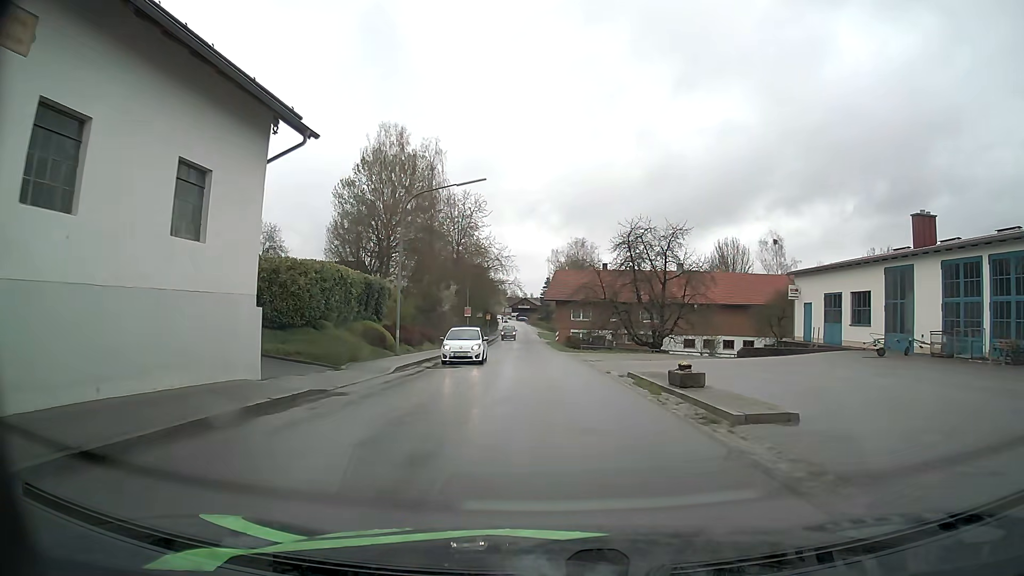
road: secondary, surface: asphalt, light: Day
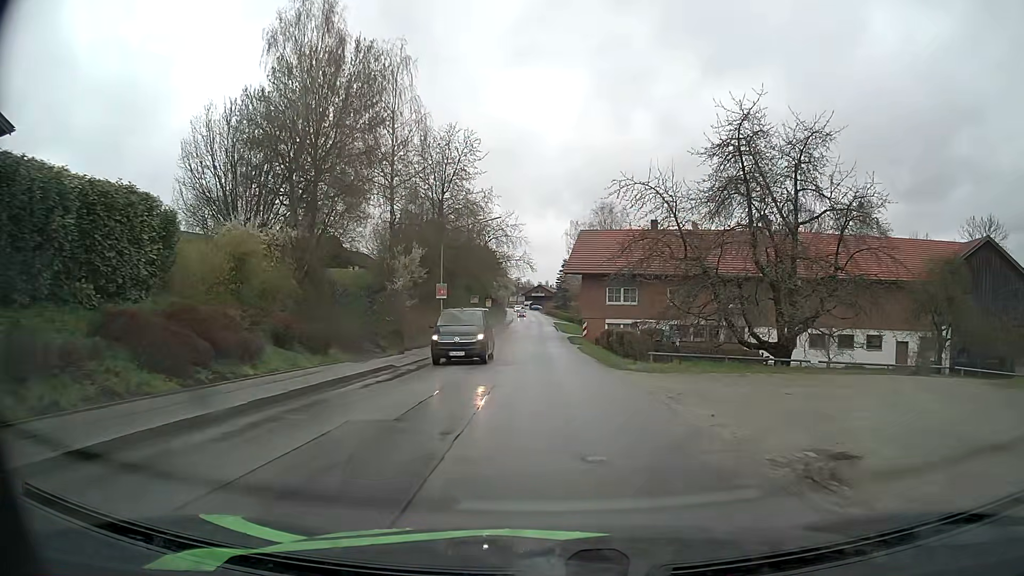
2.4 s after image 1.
(-0.5, +25.6) m; -1°
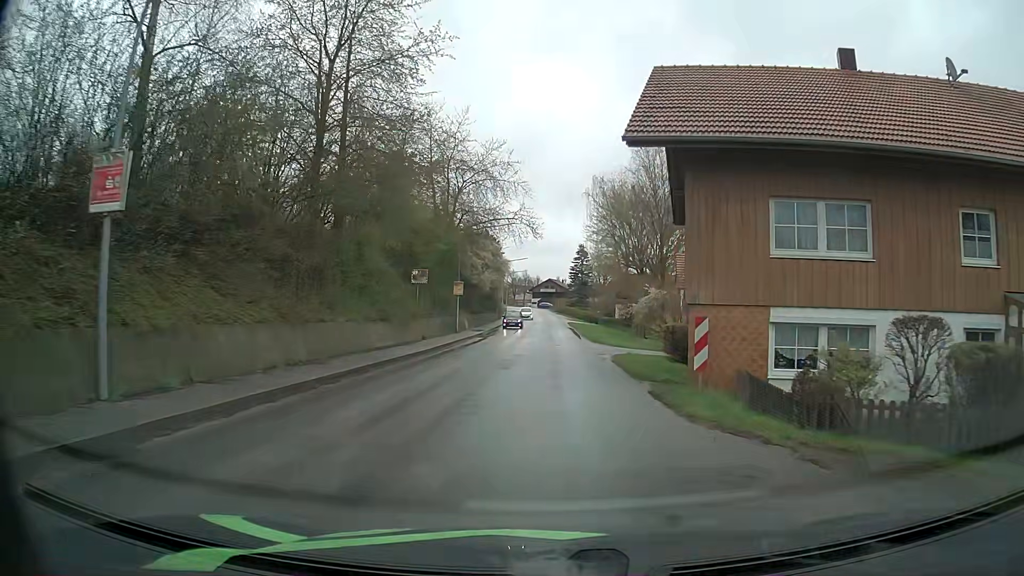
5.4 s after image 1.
(-0.3, +33.4) m; -1°
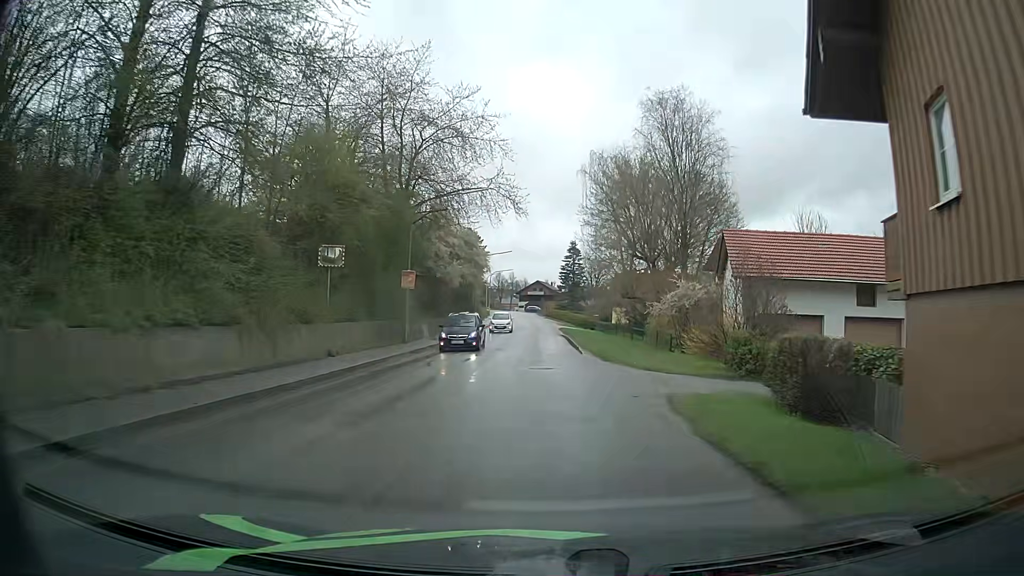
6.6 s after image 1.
(+0.2, +13.3) m; +1°
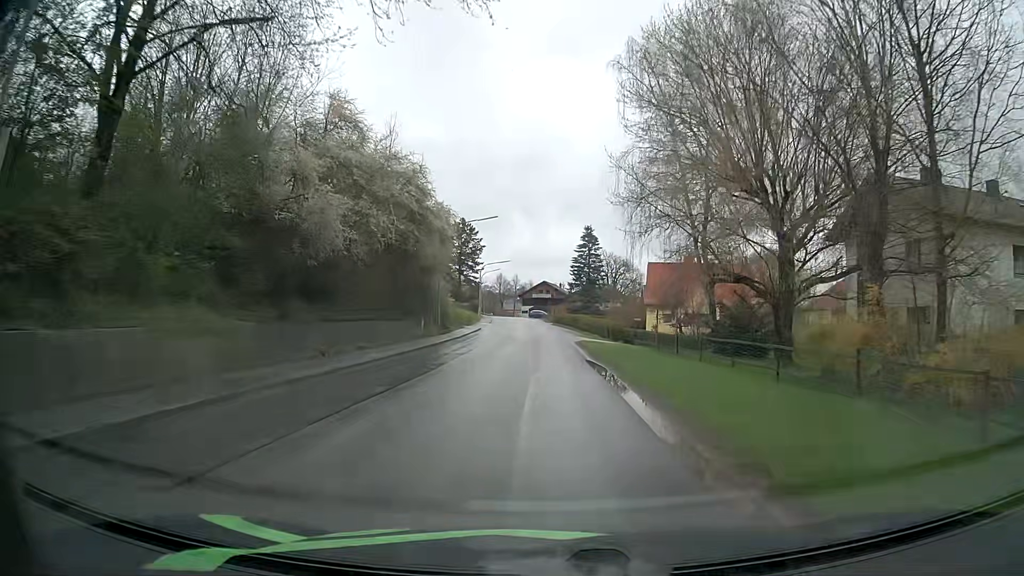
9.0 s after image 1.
(+0.3, +27.0) m; 0°
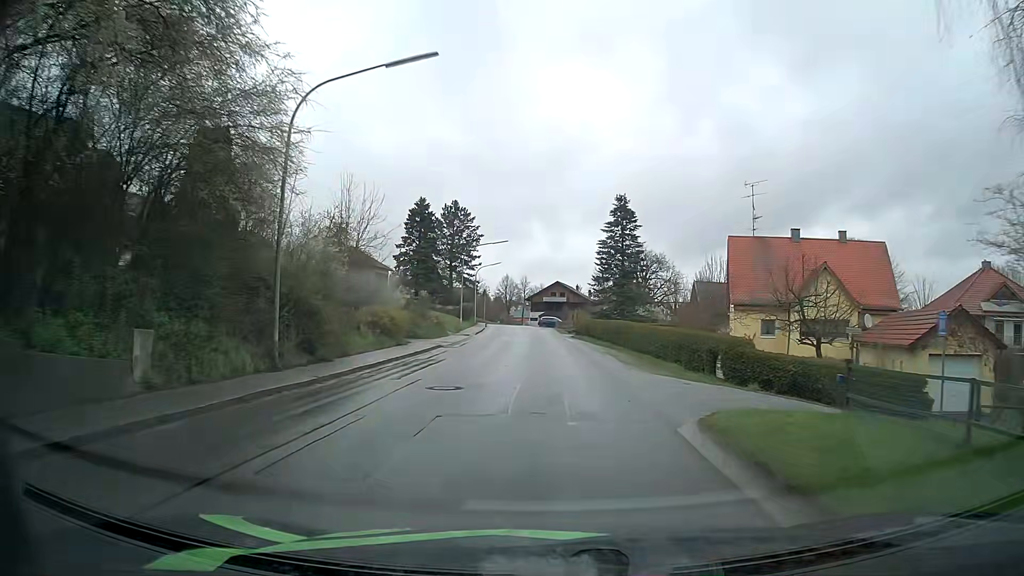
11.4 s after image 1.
(-0.3, +28.4) m; -1°
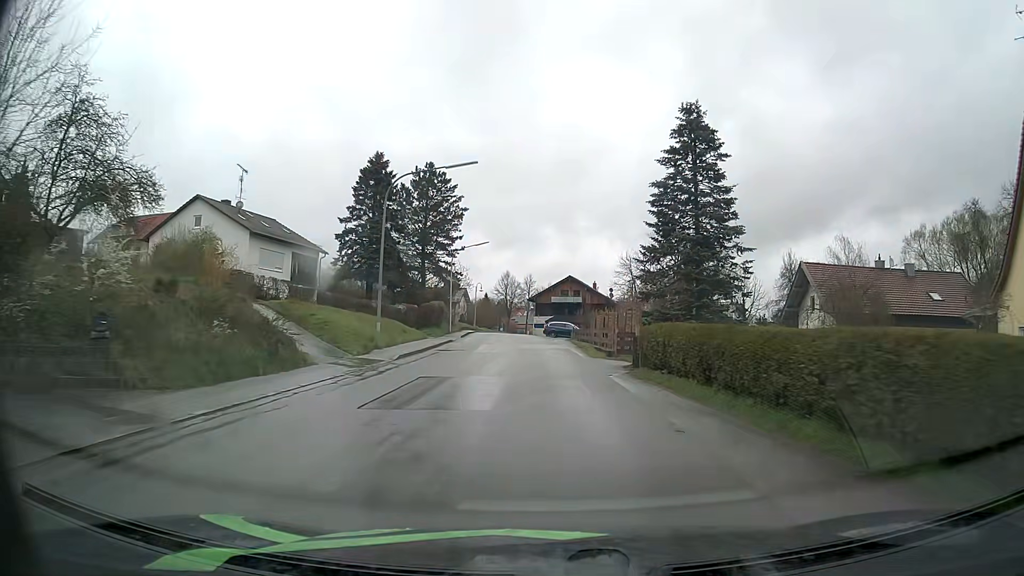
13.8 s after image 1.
(-0.1, +30.1) m; -1°
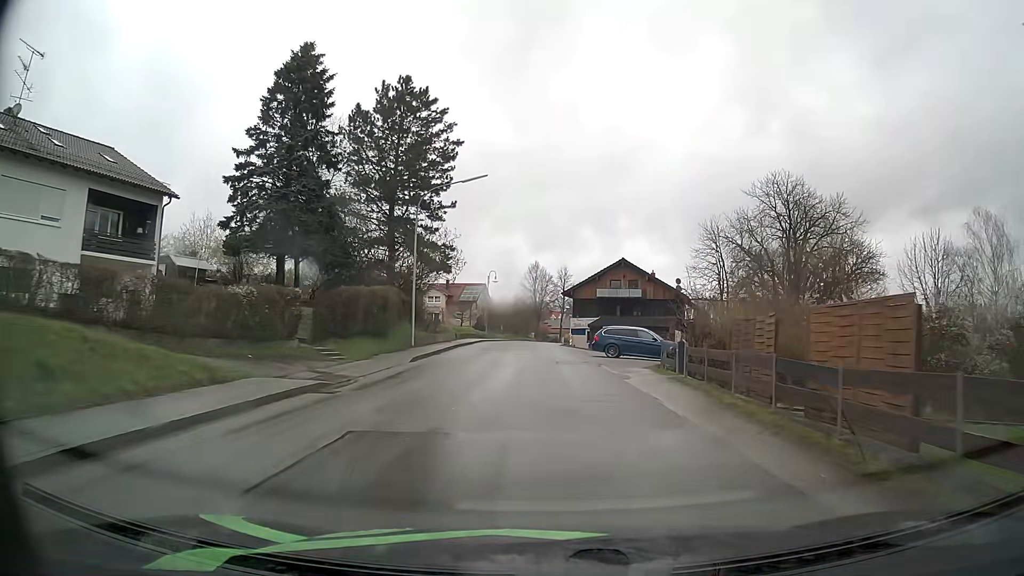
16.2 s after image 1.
(-0.8, +29.9) m; -3°
(0, +10) (0, +20) (0, +30) (-1, +40) (-1, +50) (-1, +60) (-1, +70) (+1, +80) (+3, +90) (+5, +99) m
